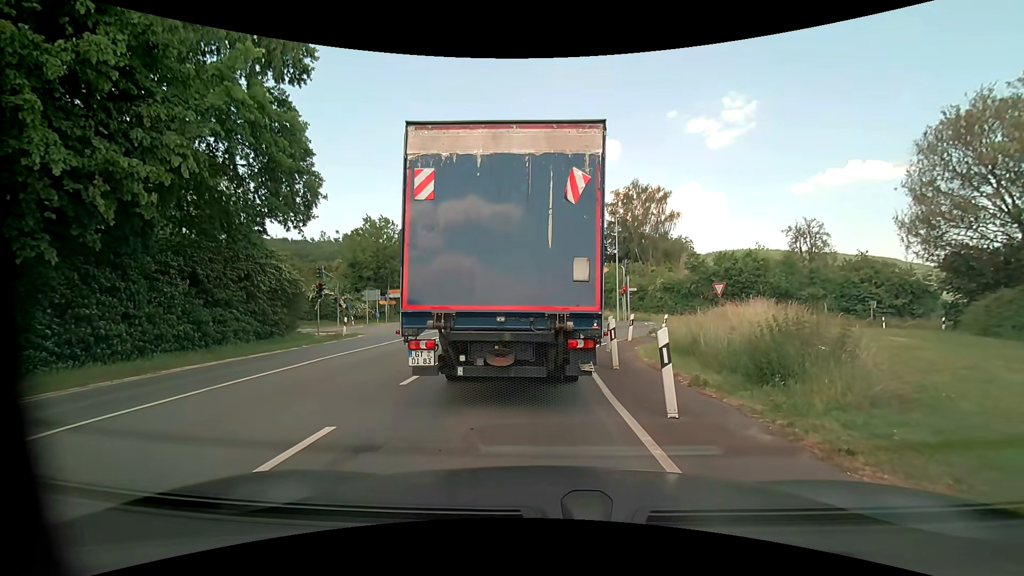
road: primary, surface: asphalt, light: Day
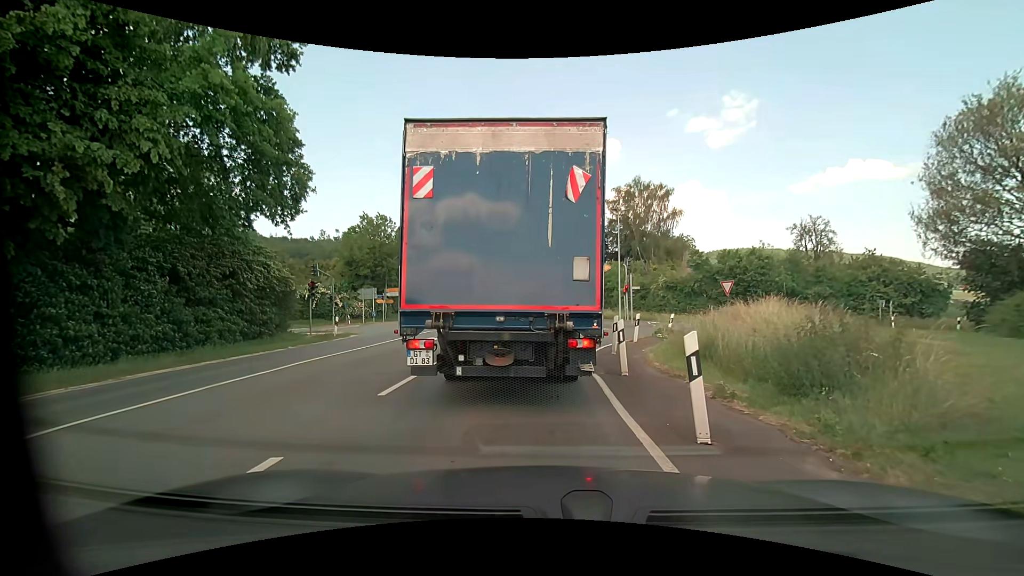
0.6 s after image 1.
(0.0, +1.2) m; +1°
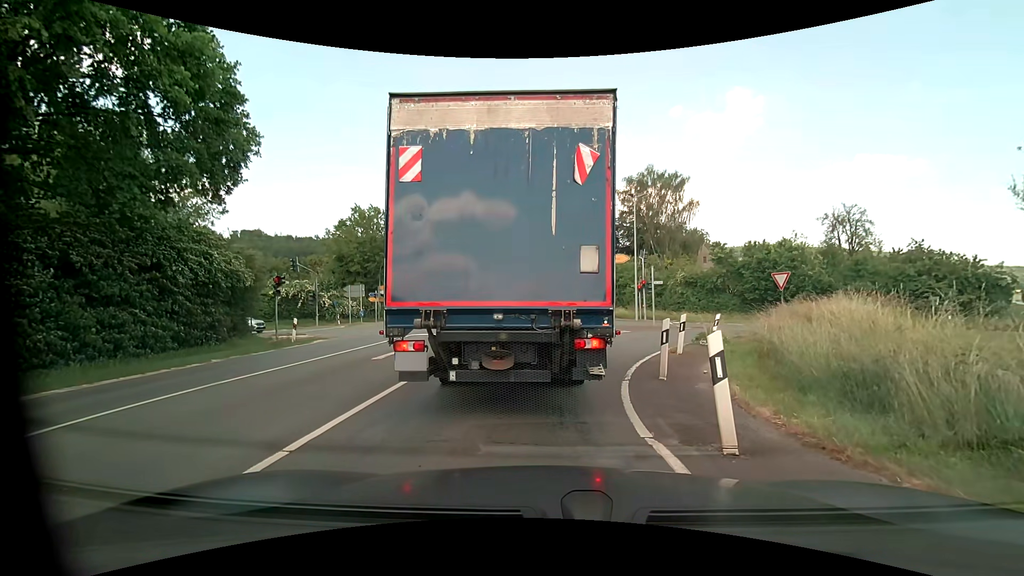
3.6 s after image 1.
(-0.1, +5.0) m; -1°
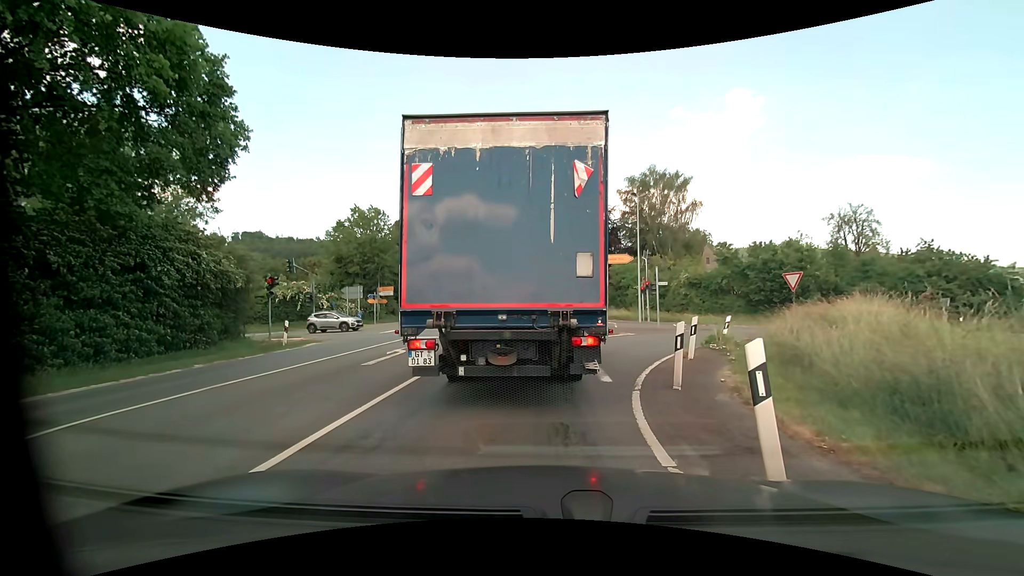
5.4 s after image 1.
(0.0, +0.8) m; 0°
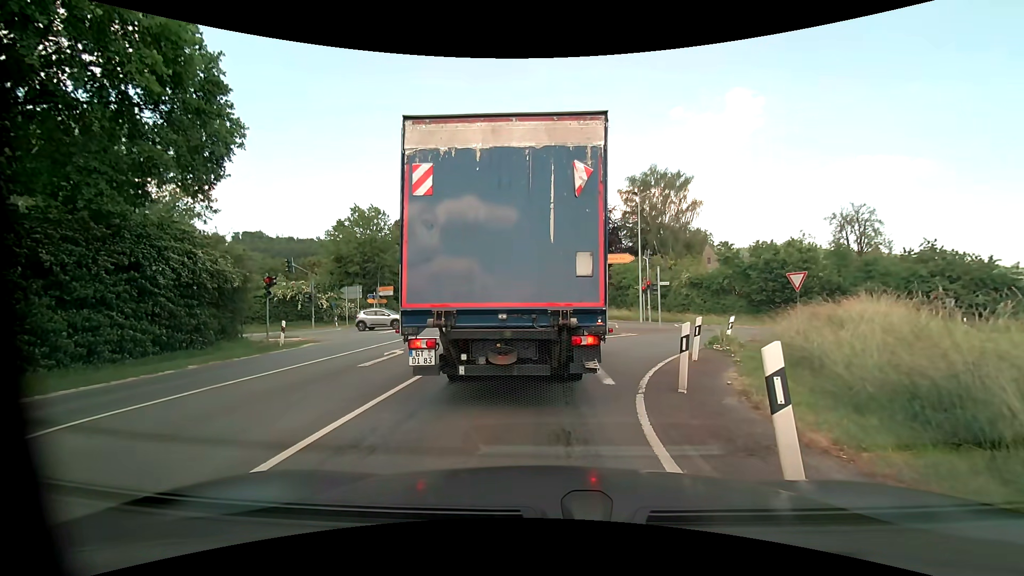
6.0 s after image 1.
(0.0, +0.3) m; 0°
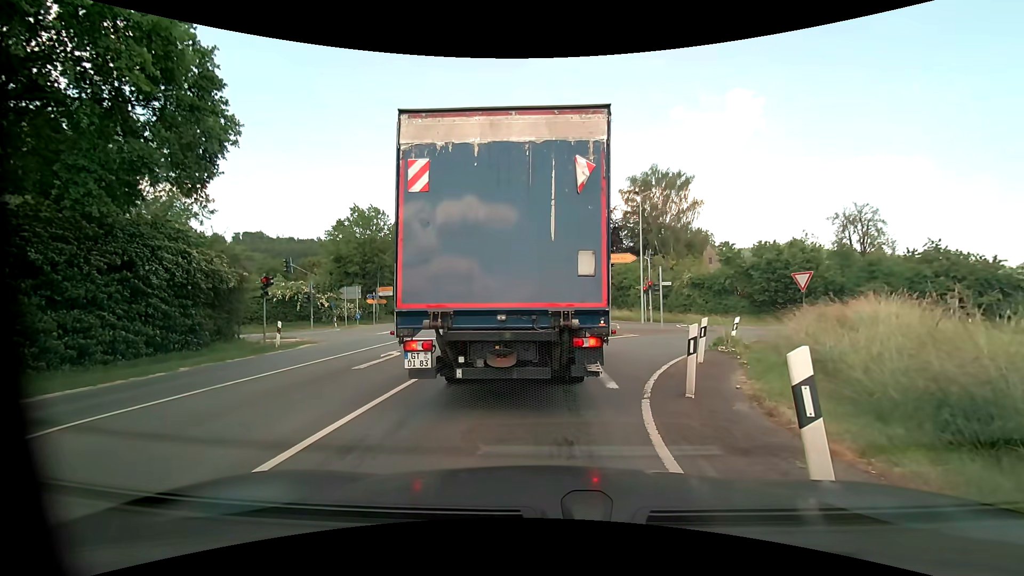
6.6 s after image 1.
(0.0, +0.4) m; 0°
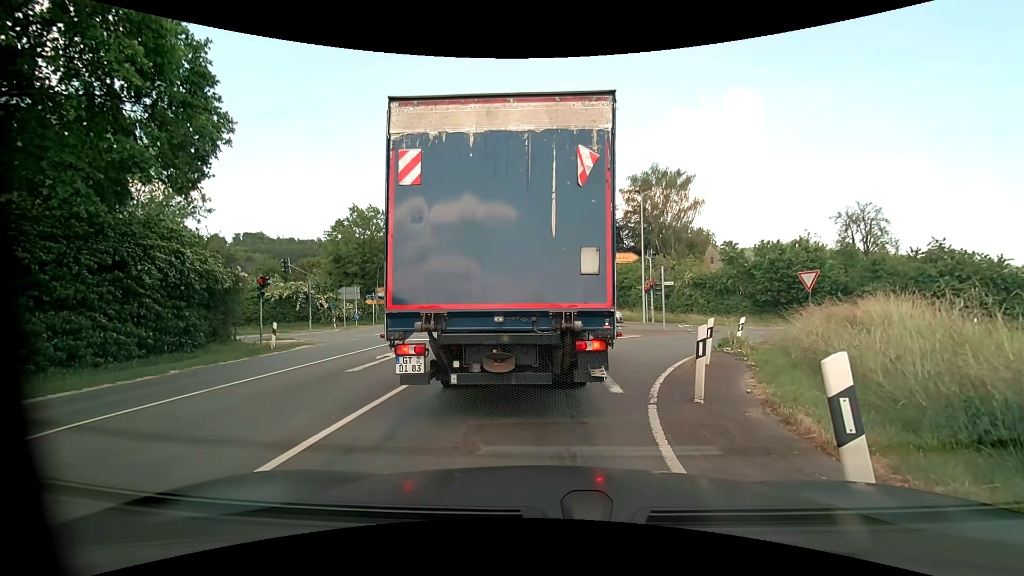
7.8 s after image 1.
(0.0, +0.4) m; 0°
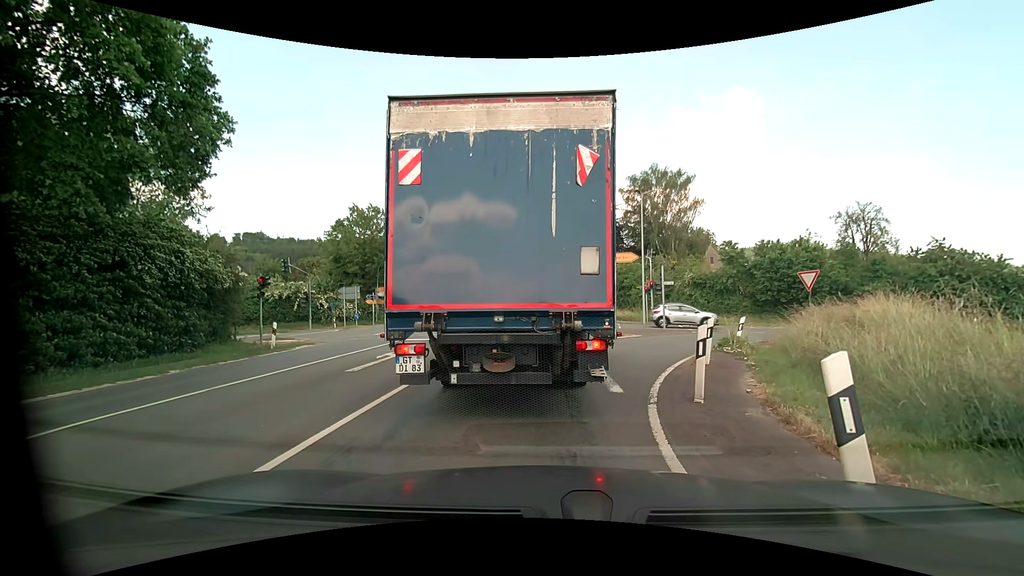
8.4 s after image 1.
(0.0, 0.0) m; 0°
(0, +10) (-1, +20) (-1, +30) (-1, +40) (-1, +50) (-1, +60) (-1, +70) (-1, +80) (-1, +90) (-1, +100) m
